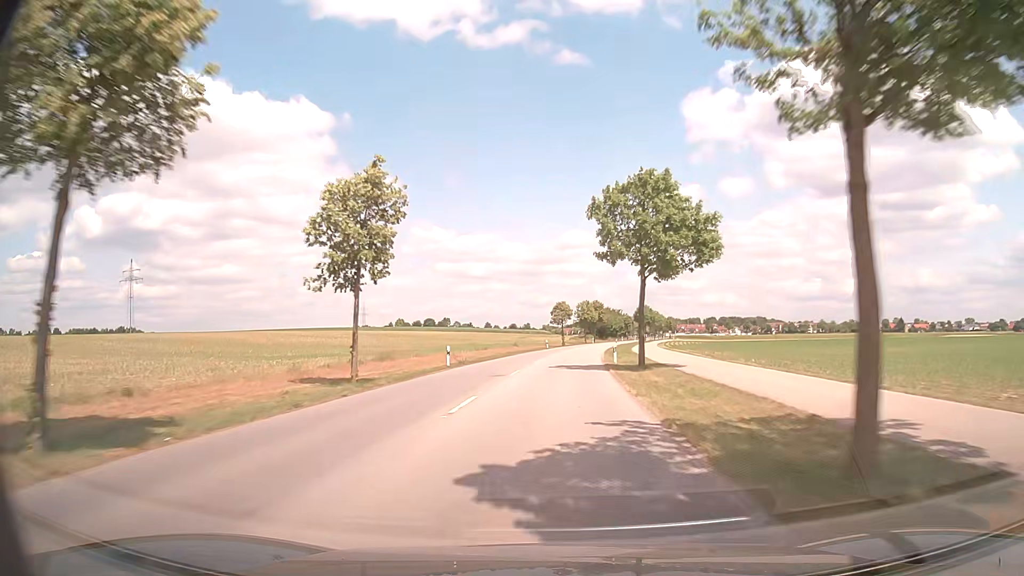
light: Day
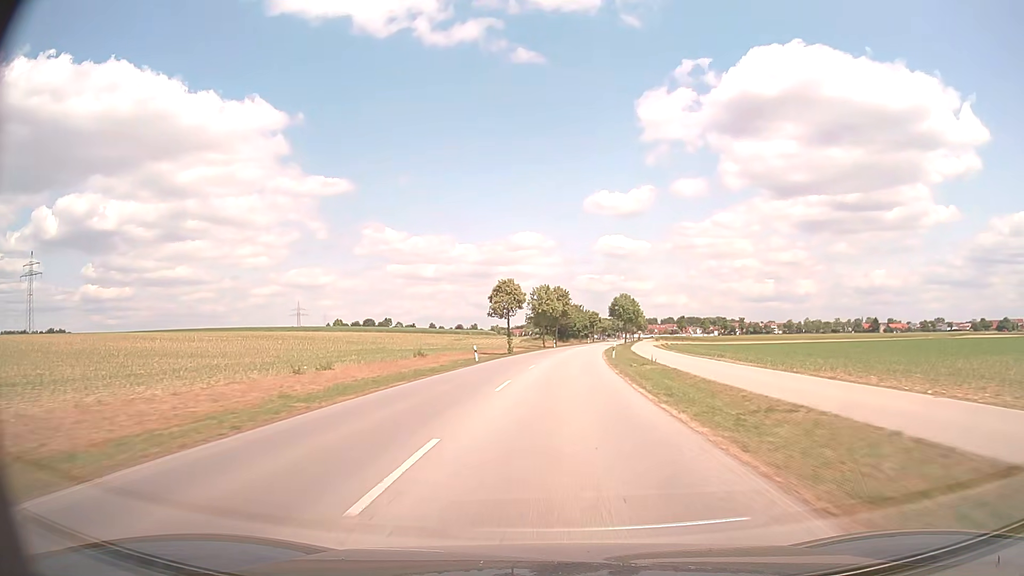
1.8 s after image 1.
(+1.2, +41.8) m; +4°
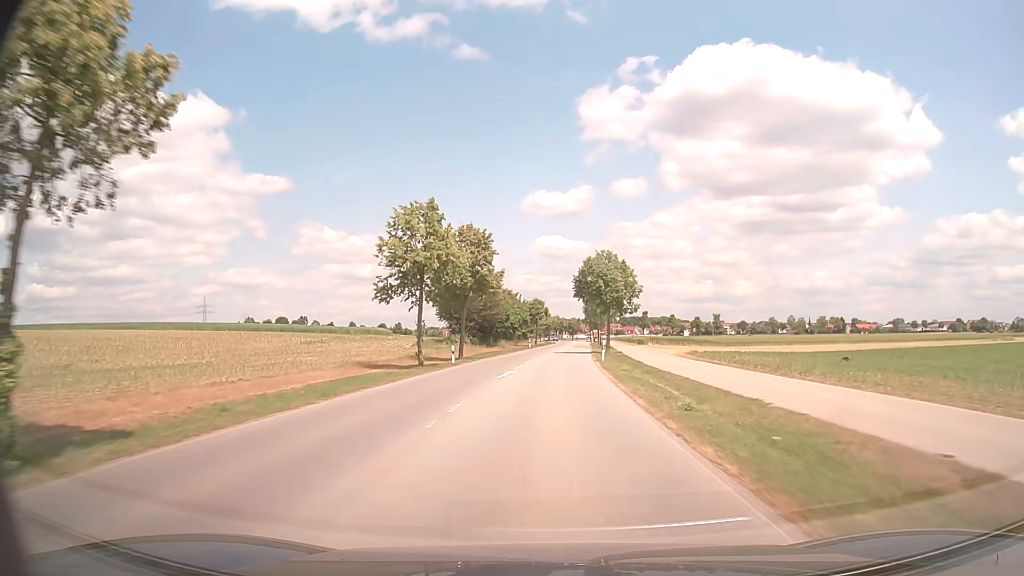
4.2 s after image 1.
(+2.7, +54.7) m; +5°
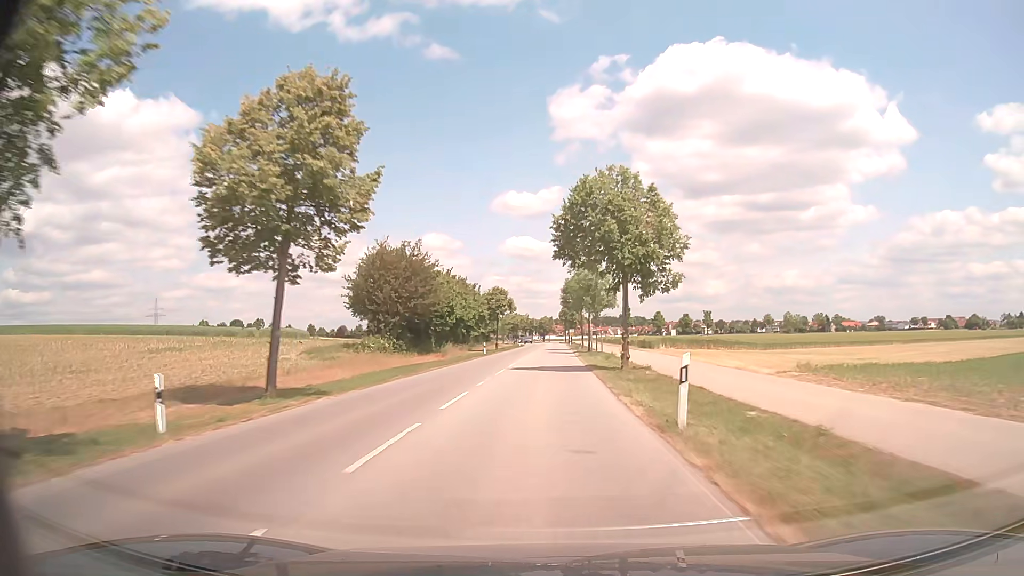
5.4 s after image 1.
(+0.7, +27.3) m; +3°
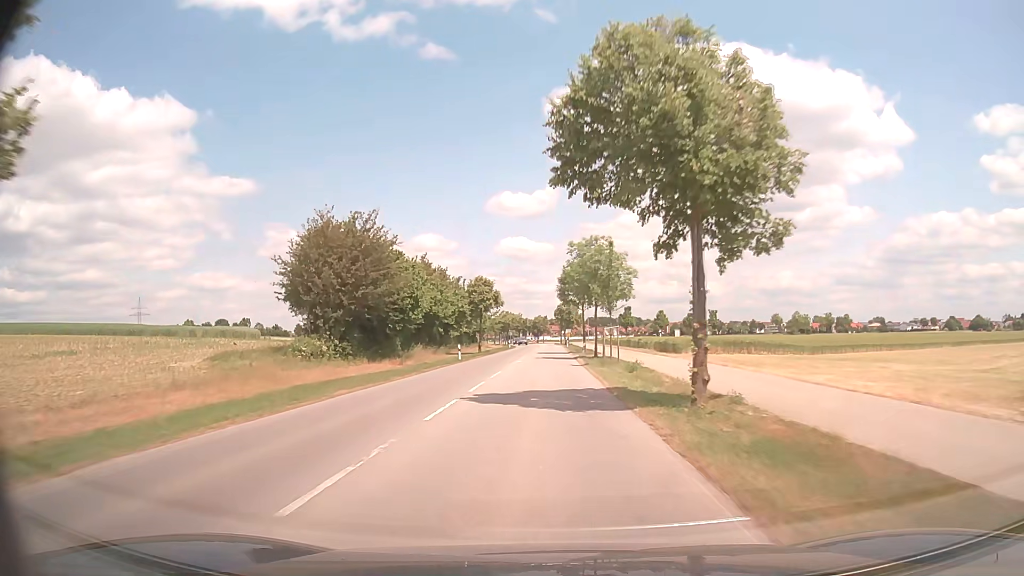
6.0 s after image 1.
(+0.1, +13.6) m; +1°
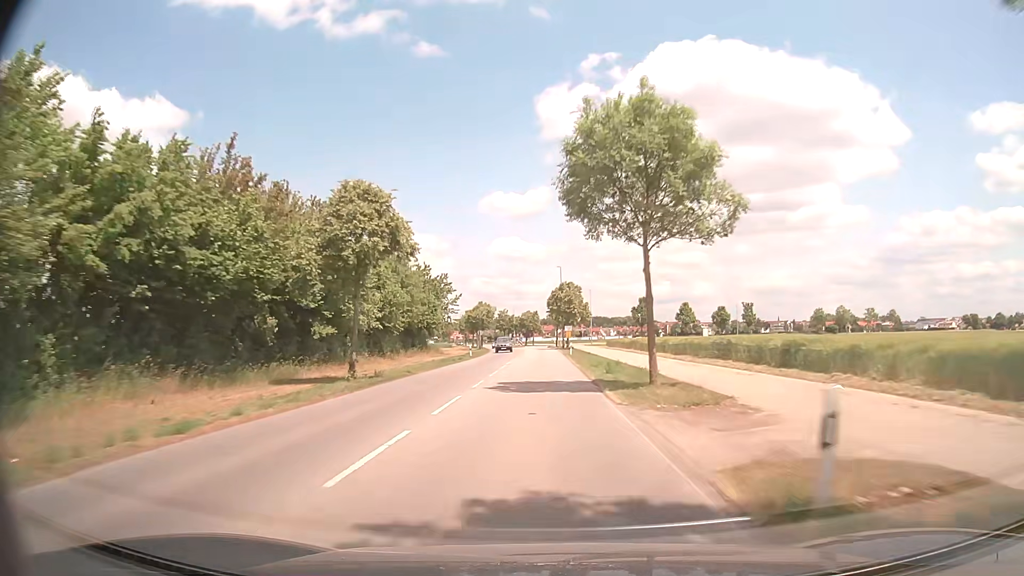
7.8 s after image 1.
(+0.4, +40.9) m; +1°
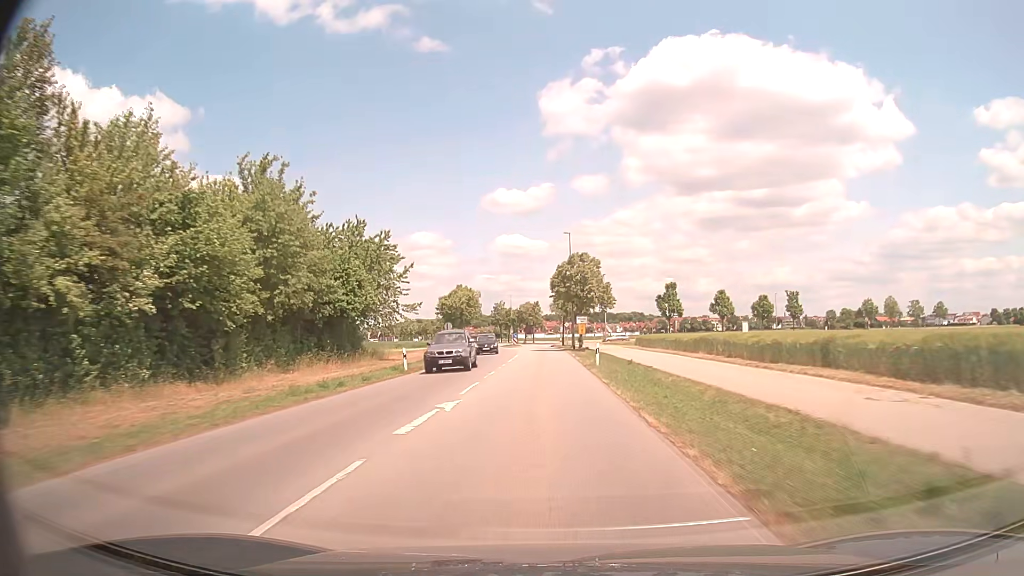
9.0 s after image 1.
(-0.1, +26.6) m; 0°
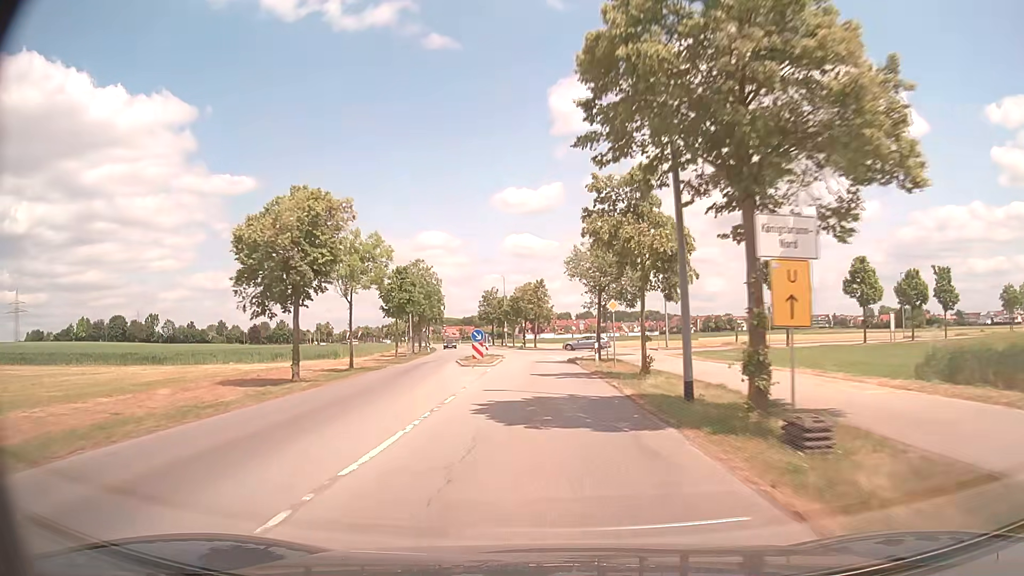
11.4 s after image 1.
(-0.1, +48.8) m; -1°
(0, +10) (0, +20) (0, +30) (-1, +40) (-1, +50) (-2, +60) (-4, +70) (-5, +80) (-7, +90) (-8, +99) m
